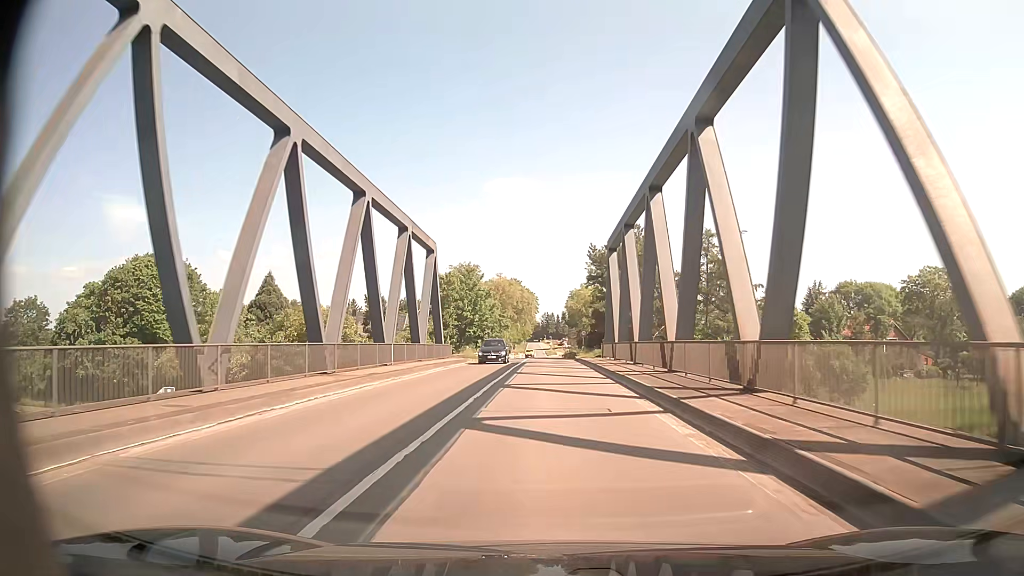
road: secondary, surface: asphalt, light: Day
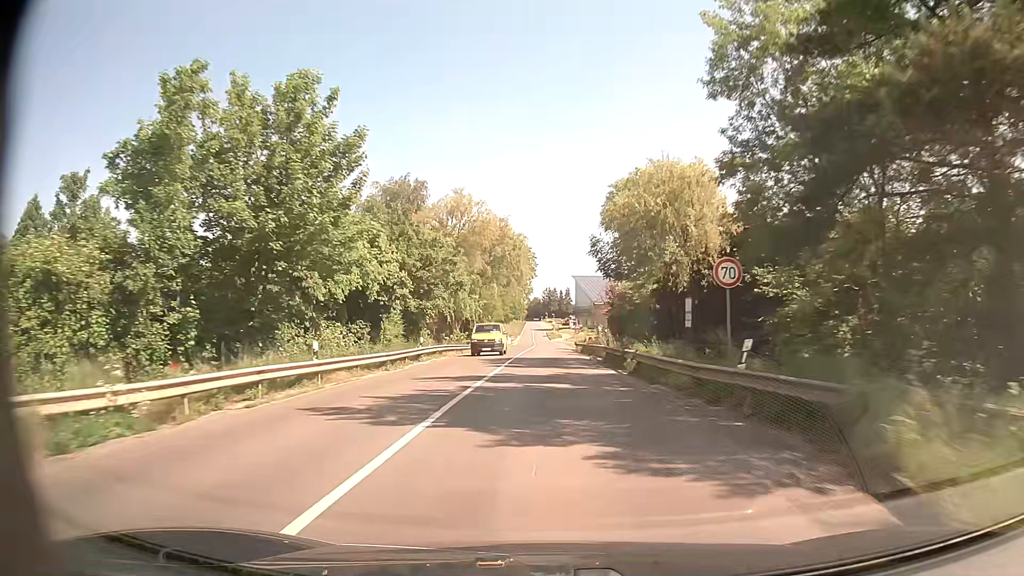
(0.0, +52.6) m; 0°
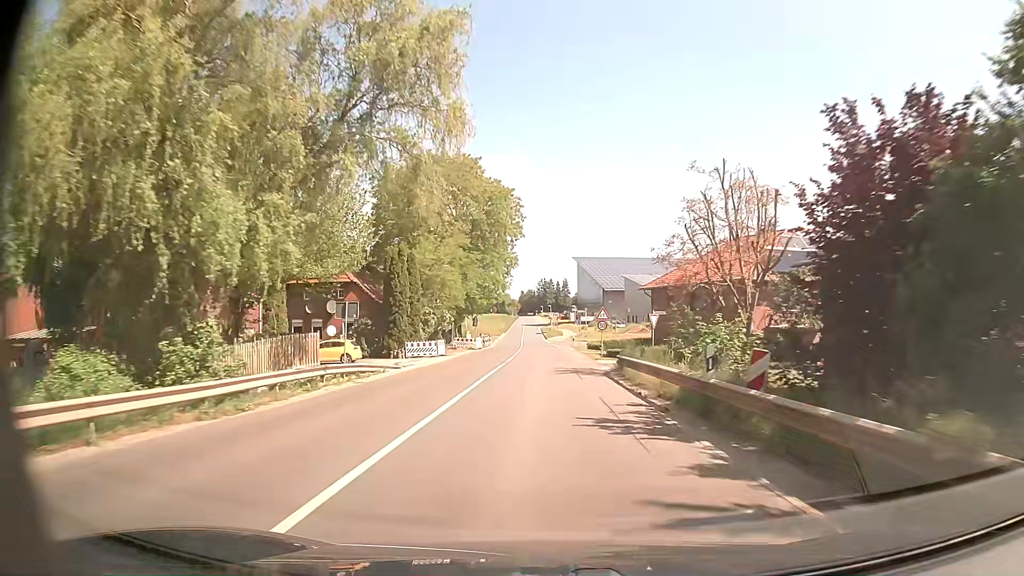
(+0.1, +42.1) m; 0°
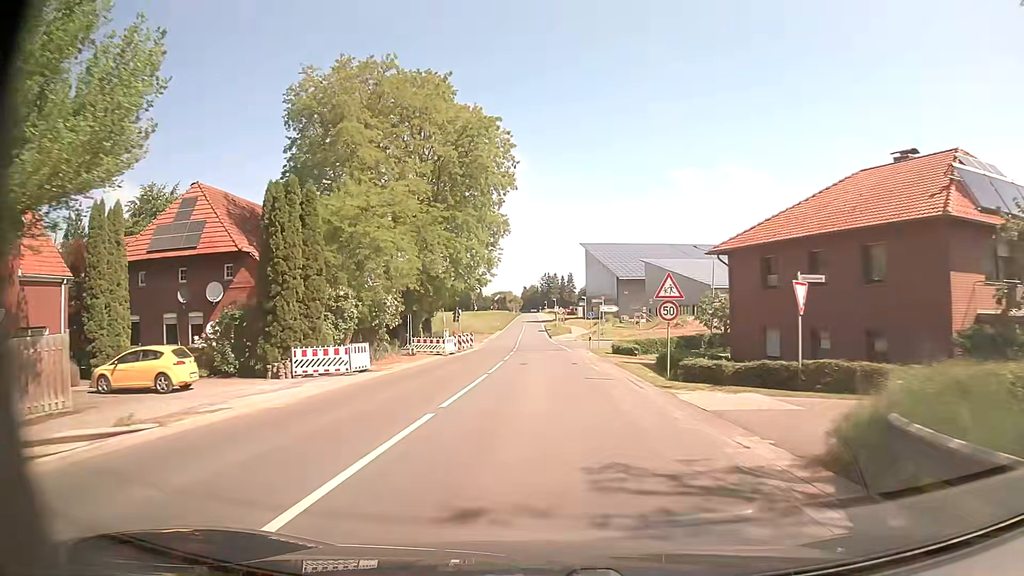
(+0.1, +21.0) m; 0°
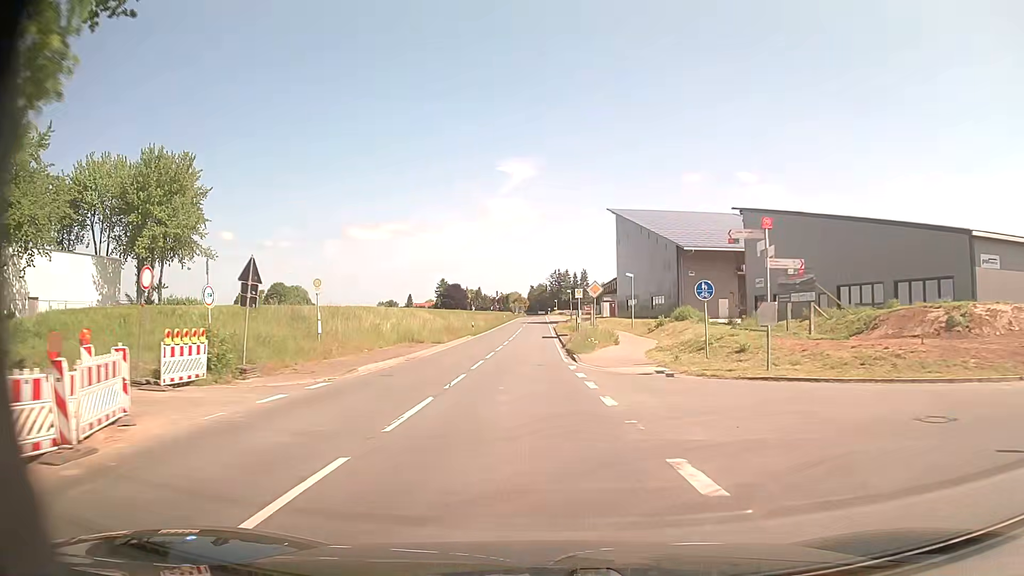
(-0.4, +46.9) m; 0°
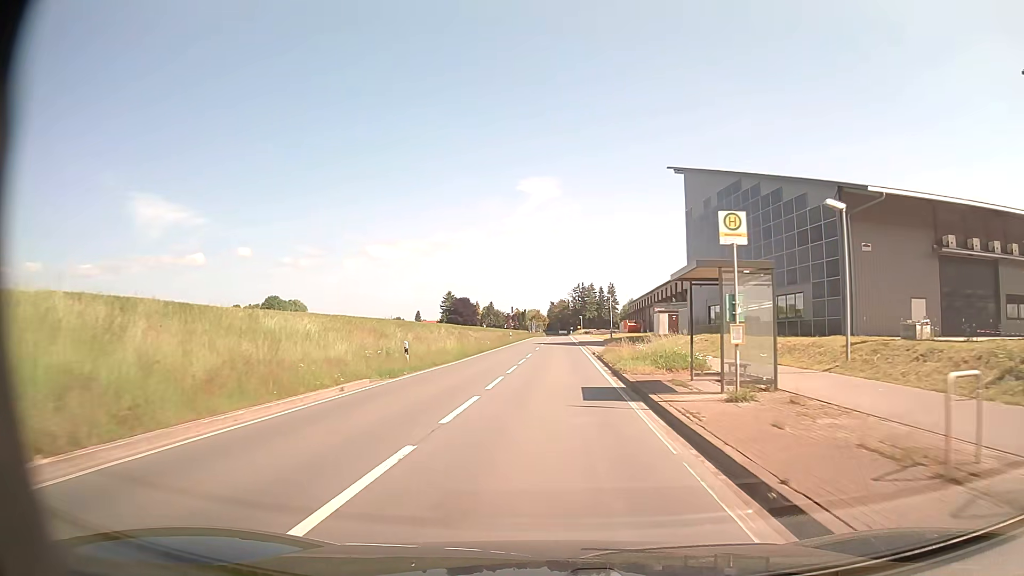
(-1.0, +35.7) m; -2°
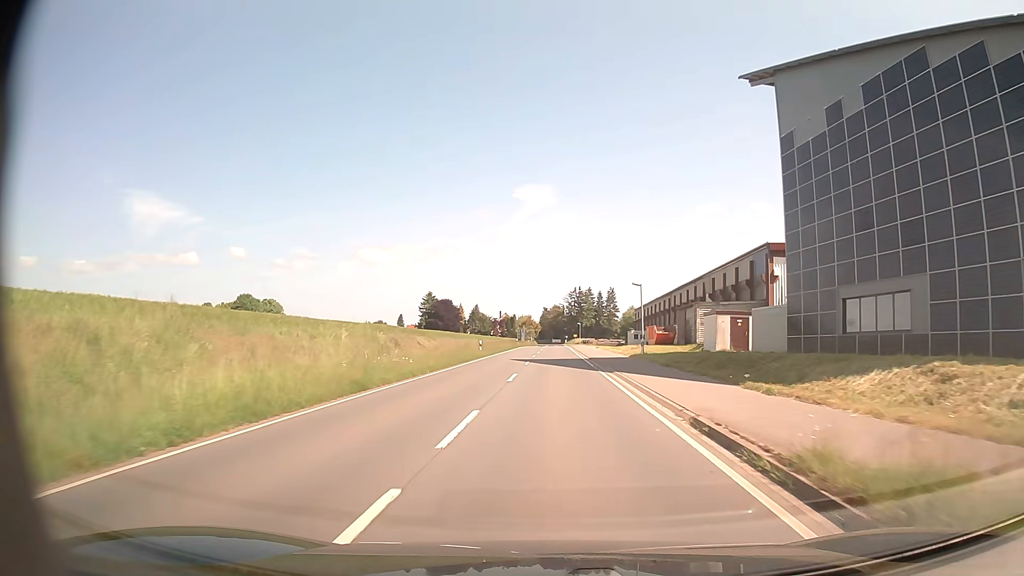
(+0.1, +26.5) m; 0°
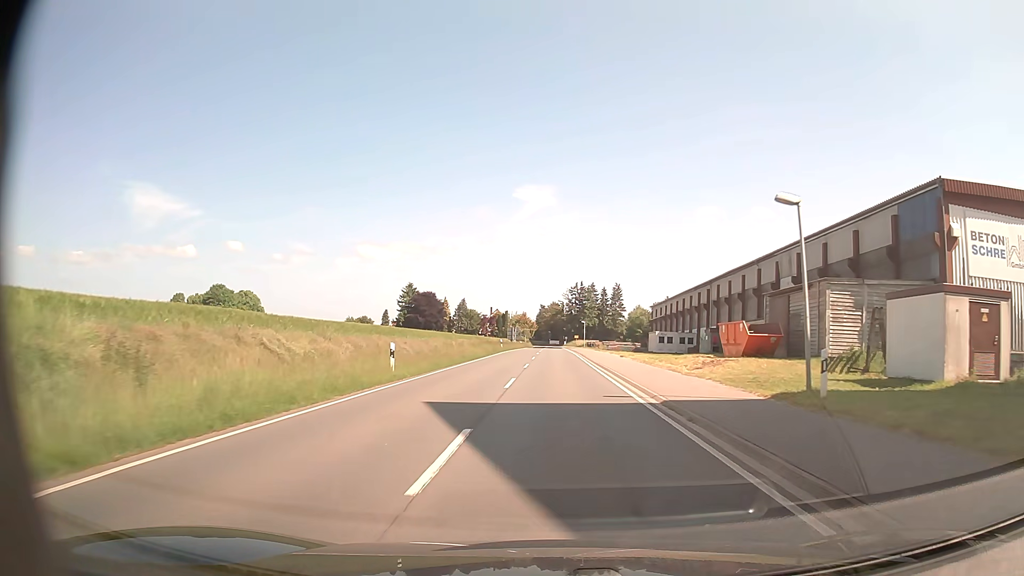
(+0.1, +26.9) m; 0°
(0, +10) (0, +20) (0, +30) (0, +40) (0, +50) (+1, +60) (+1, +70) (+1, +80) (+1, +90) (+1, +100) m
